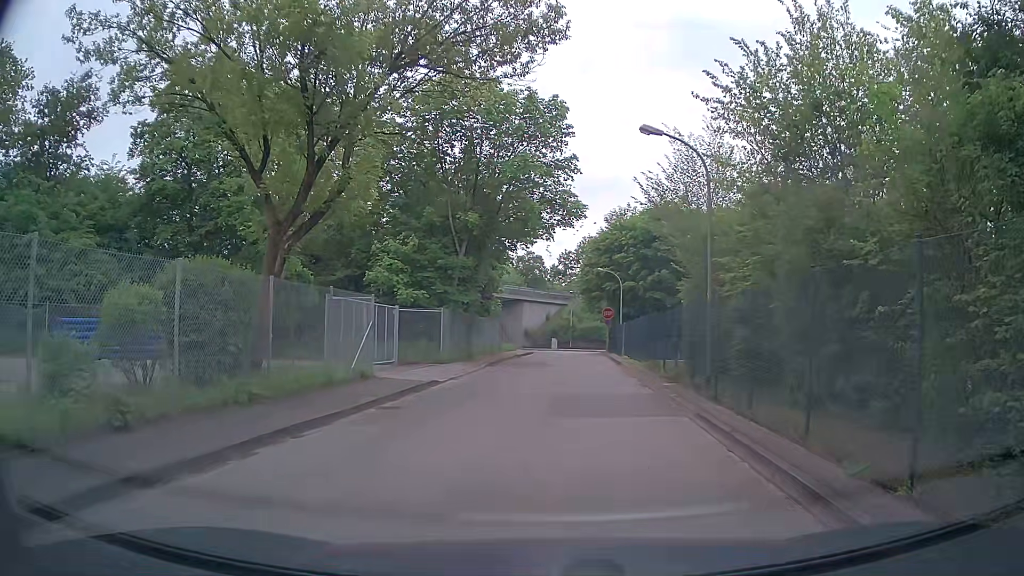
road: tertiary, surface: asphalt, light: Day
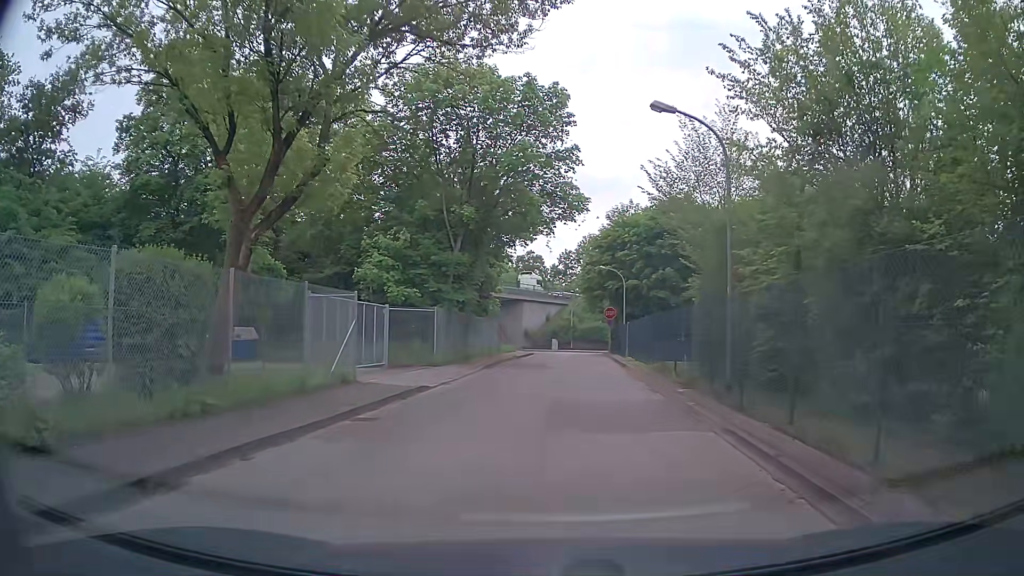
(0.0, +1.7) m; +2°
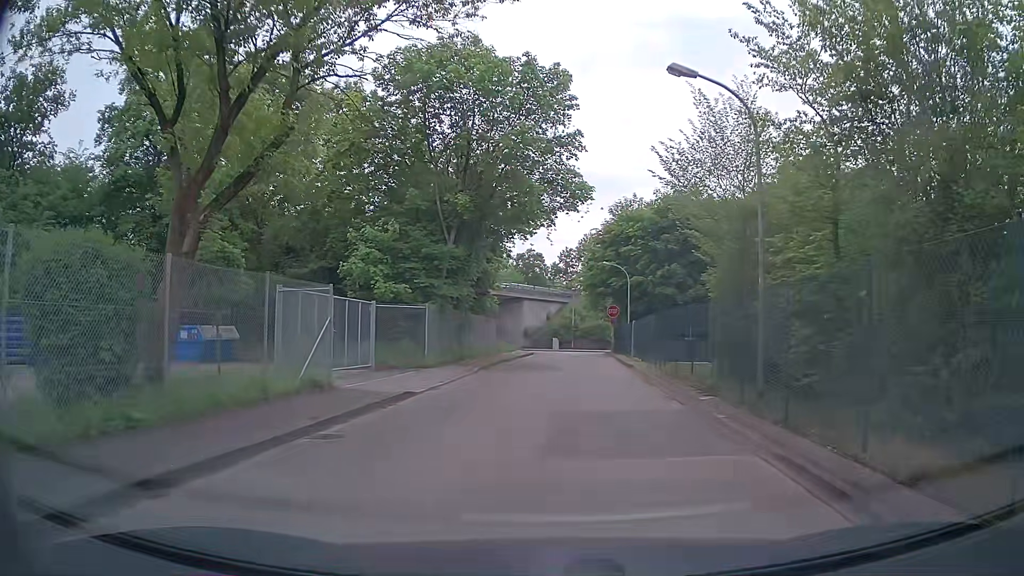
(0.0, +2.0) m; -2°
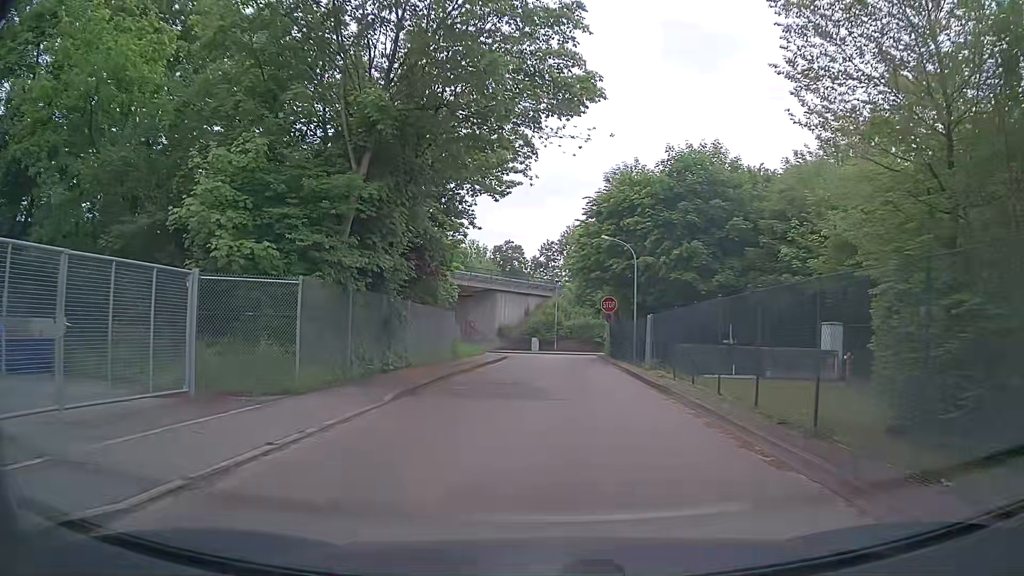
(+0.1, +10.9) m; +1°
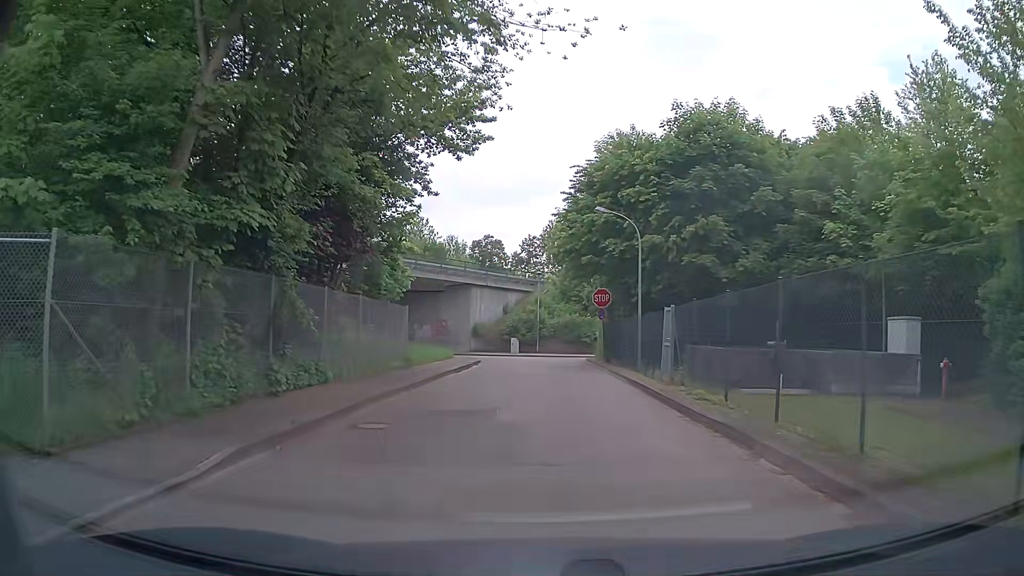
(+0.2, +6.7) m; +1°
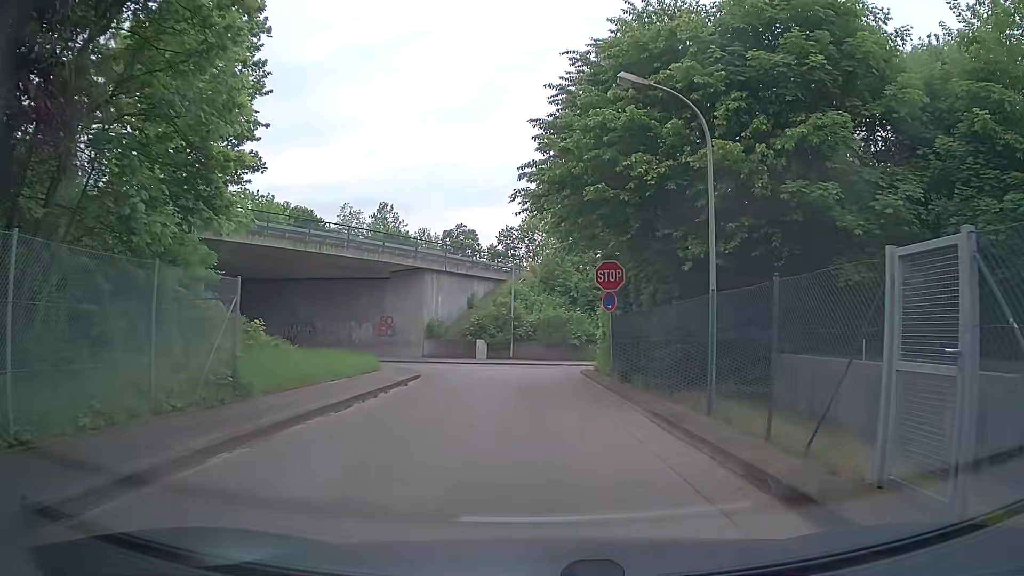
(+0.4, +12.1) m; +3°
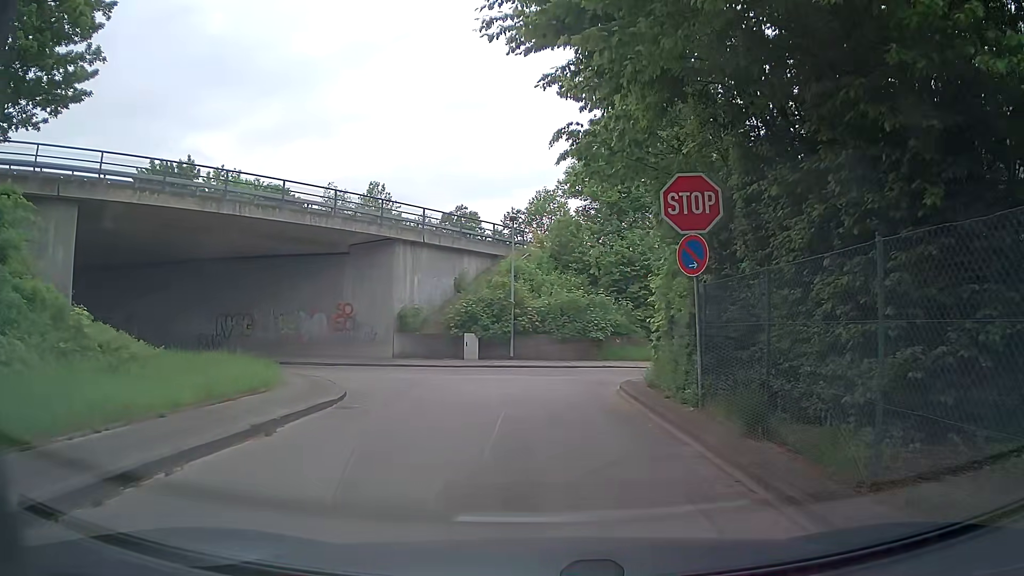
(-0.2, +10.1) m; 0°
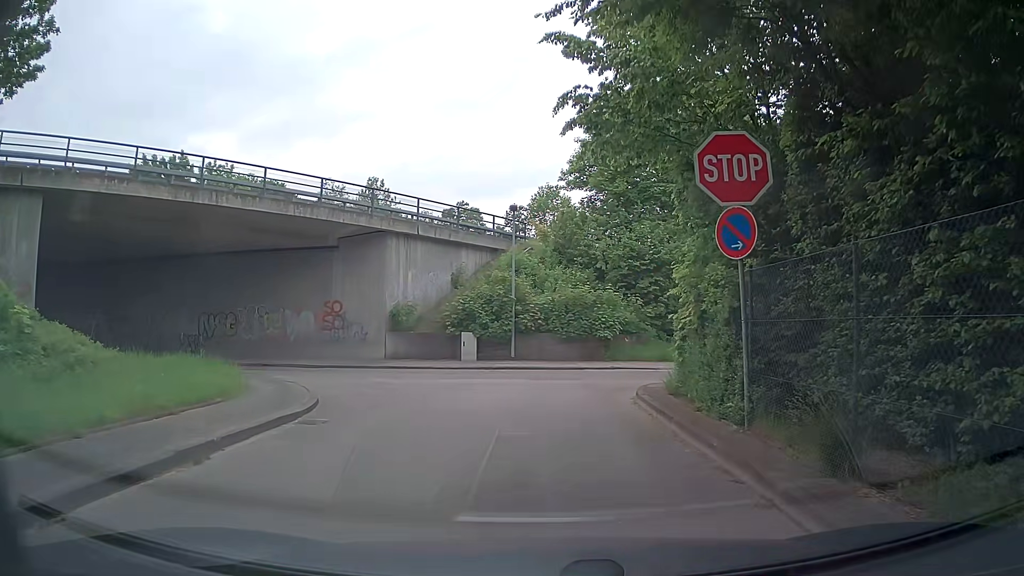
(0.0, +2.0) m; -2°
